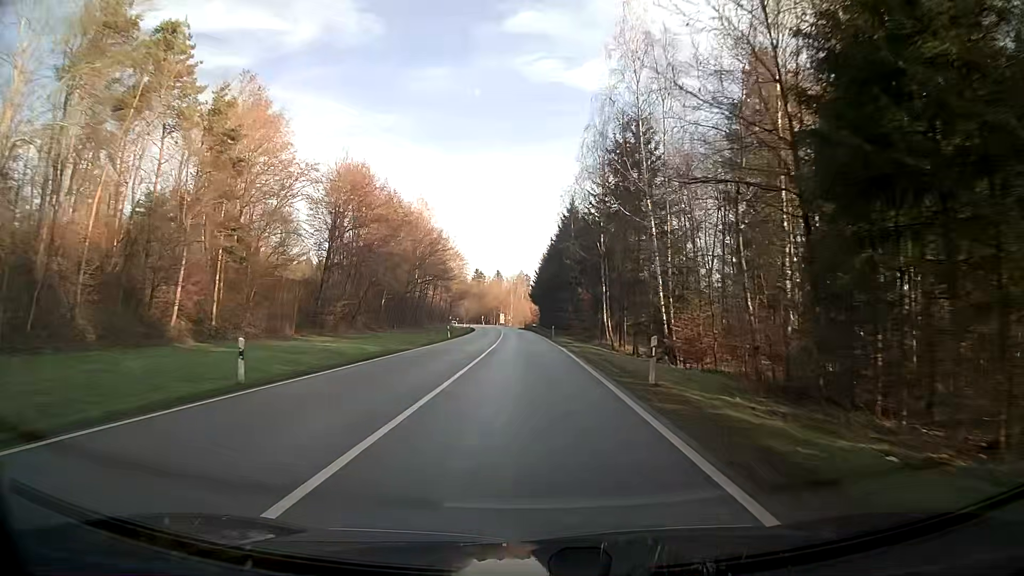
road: secondary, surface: asphalt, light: Day
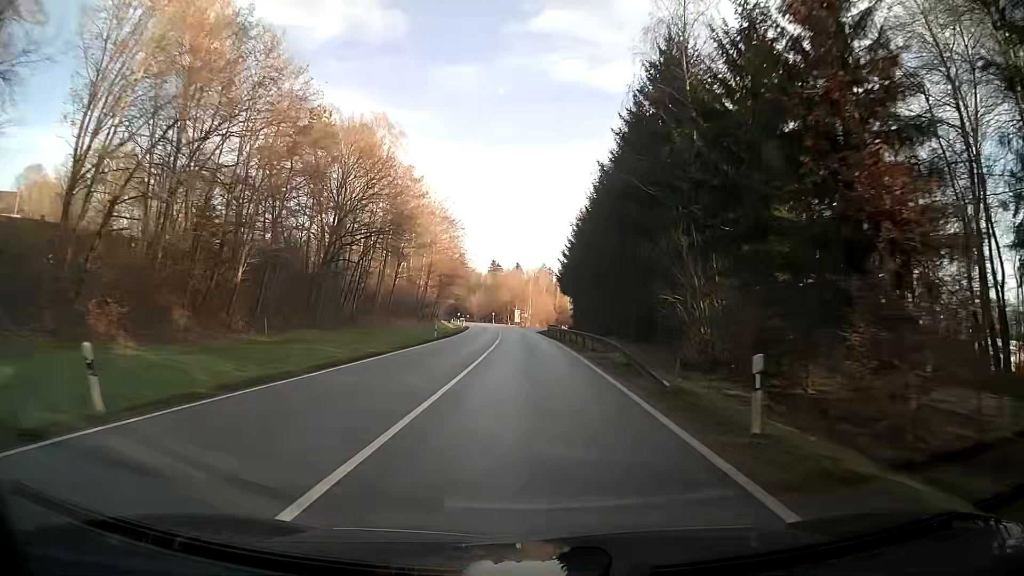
(-0.6, +49.8) m; -1°
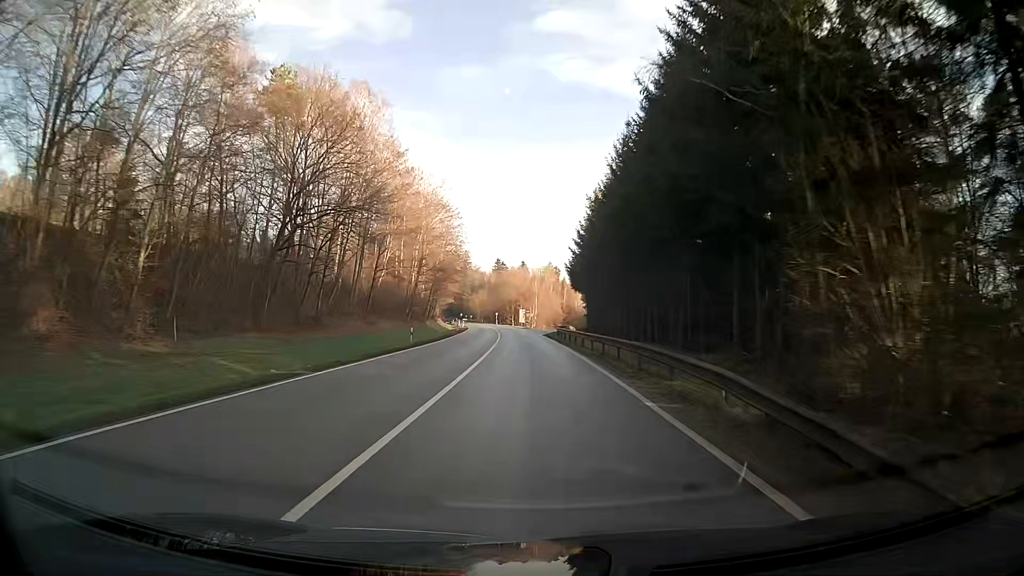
(-0.1, +12.0) m; -1°
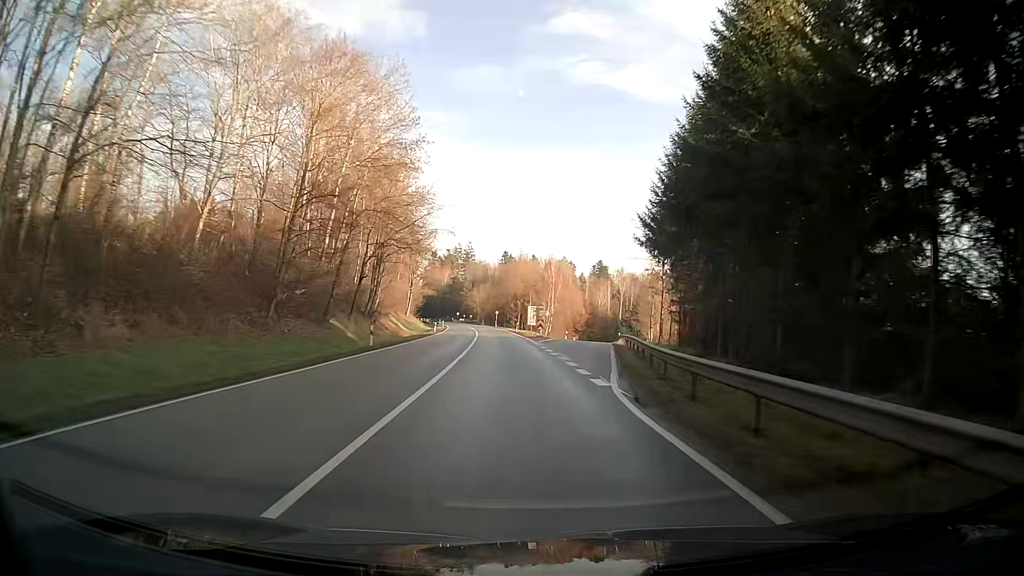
(-0.7, +45.7) m; 0°
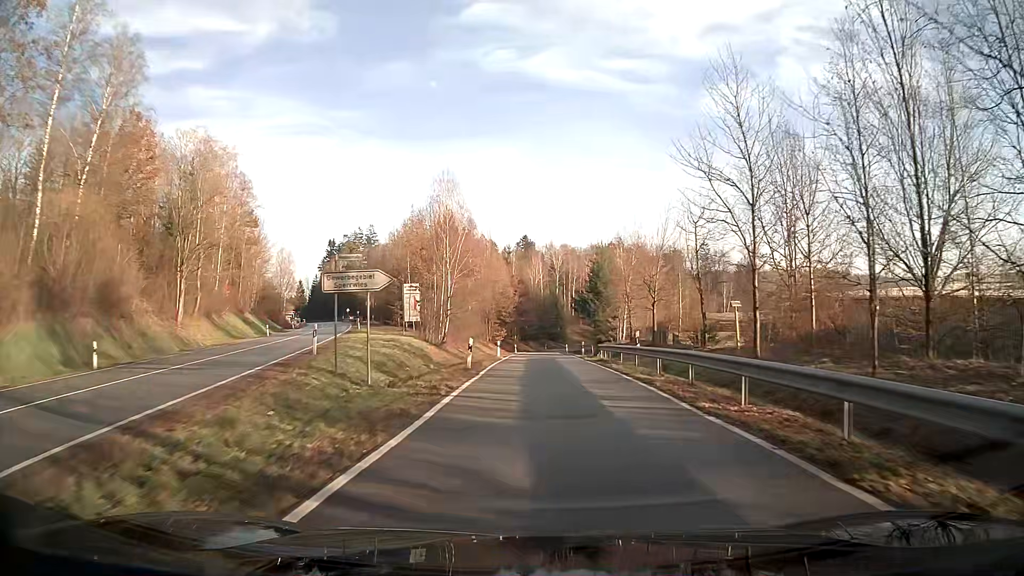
(+3.1, +49.2) m; +6°
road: secondary_link
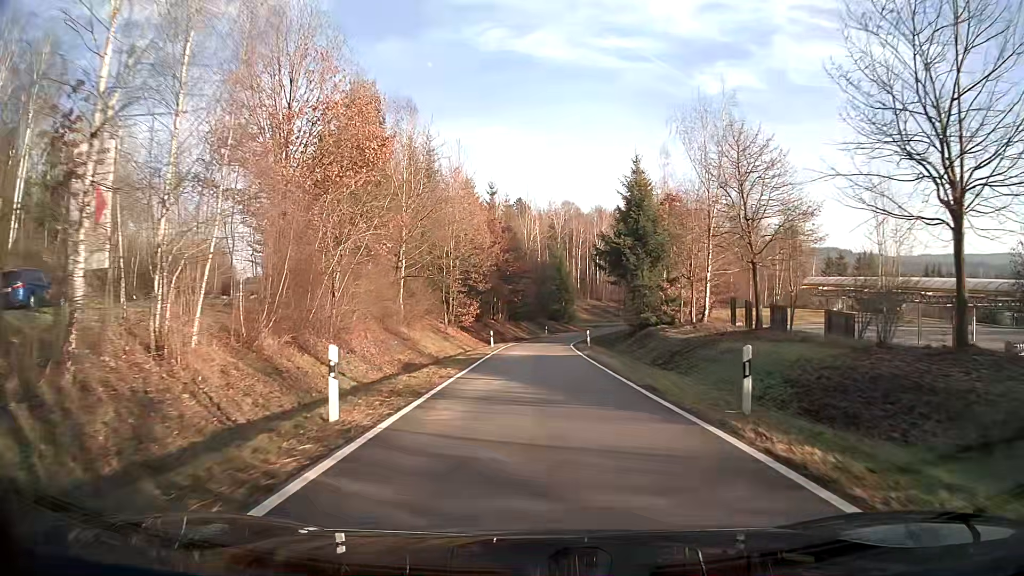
(+0.2, +37.8) m; 0°
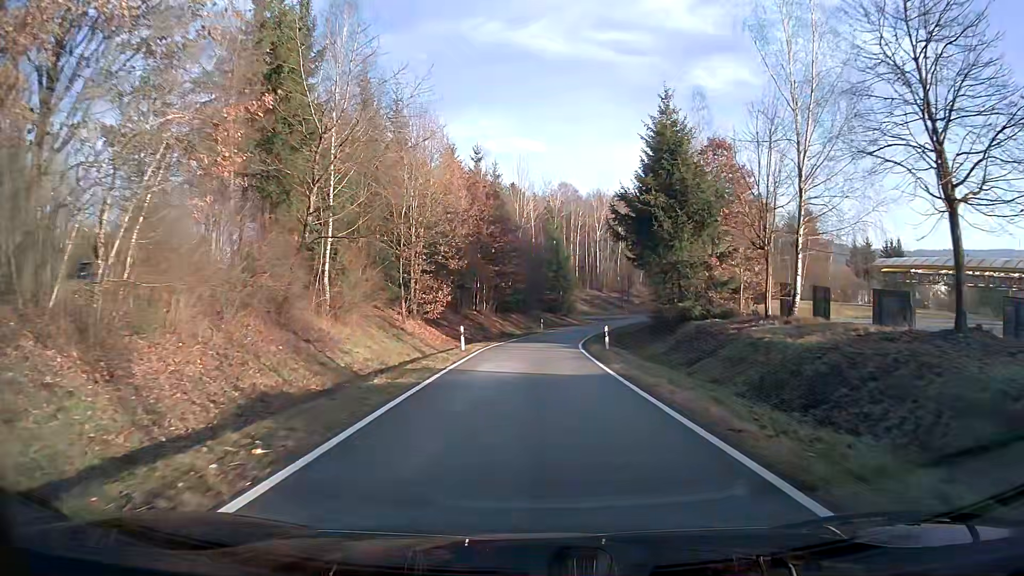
(+0.1, +14.3) m; +1°
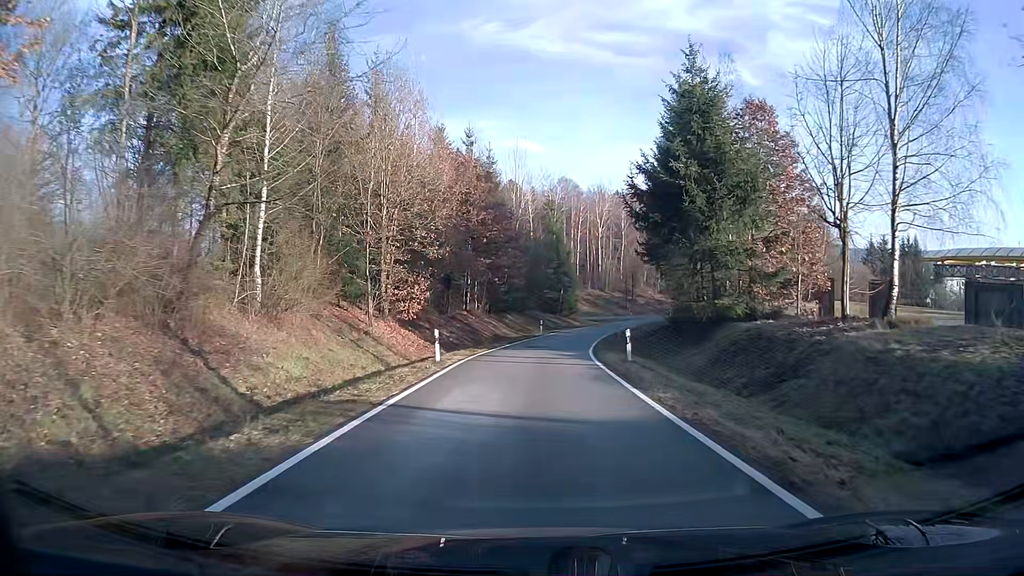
(0.0, +7.1) m; 0°
